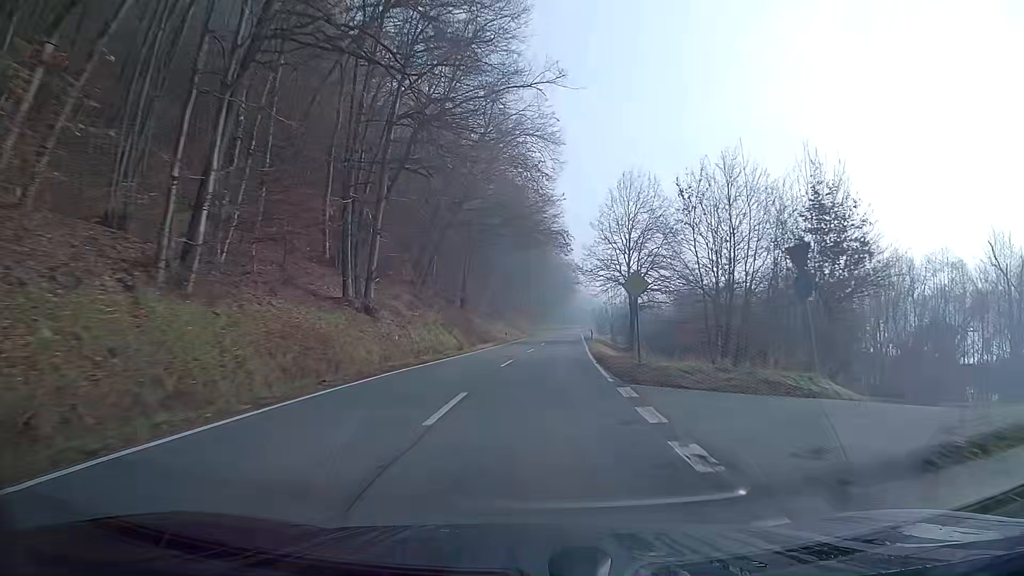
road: secondary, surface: asphalt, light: Day
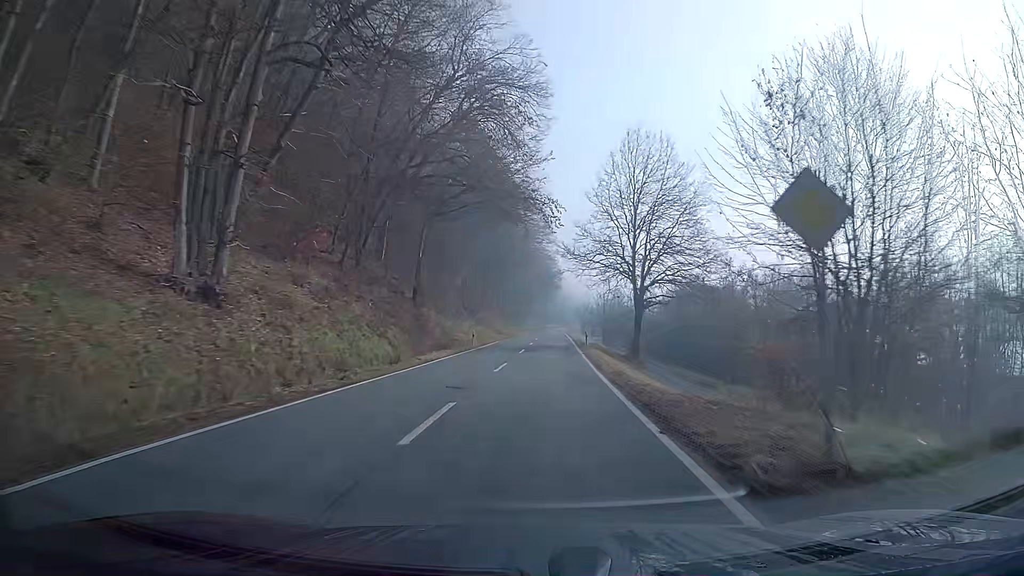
(+0.2, +13.4) m; +2°
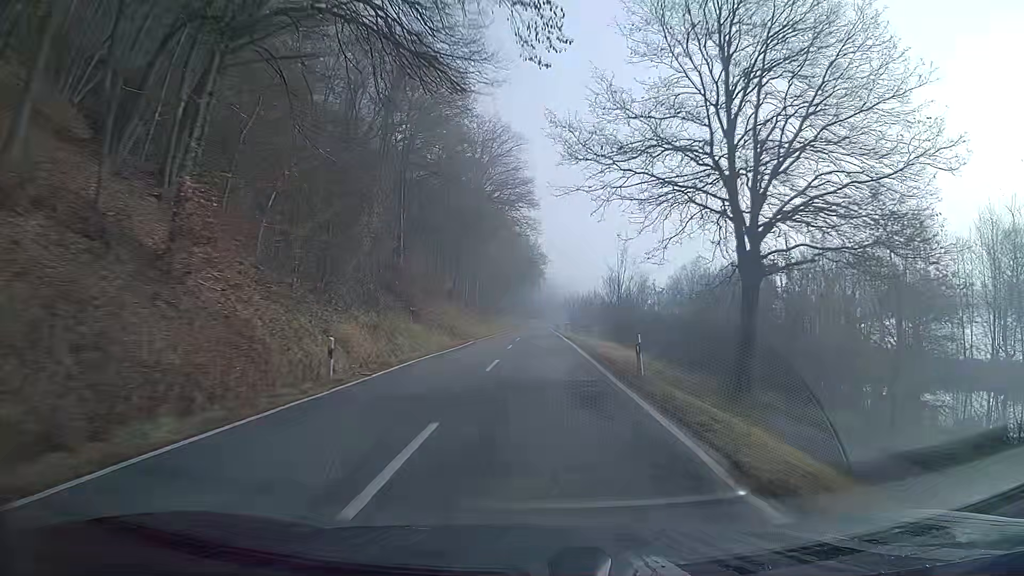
(+0.4, +26.8) m; +1°
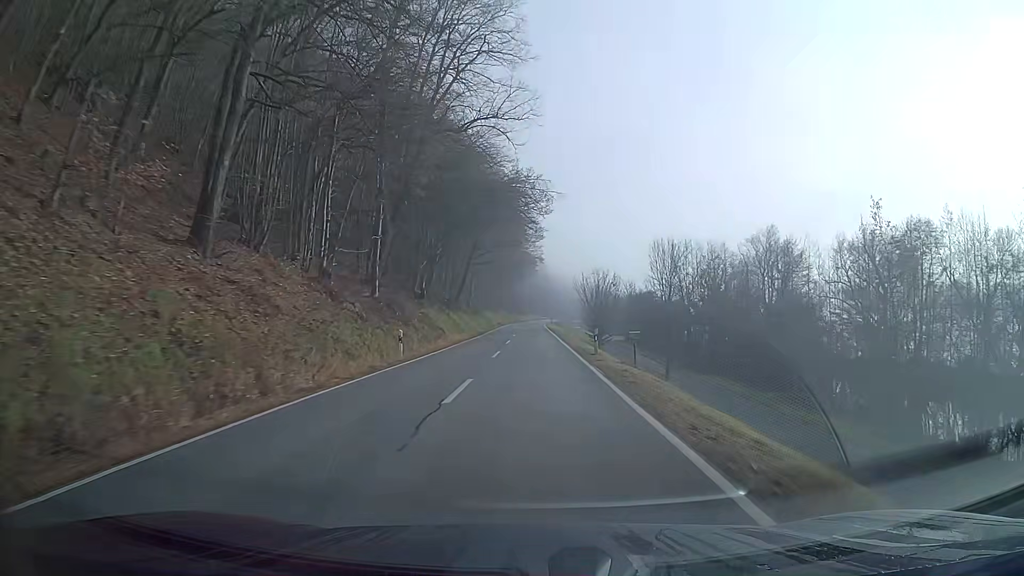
(+0.1, +54.1) m; 0°
